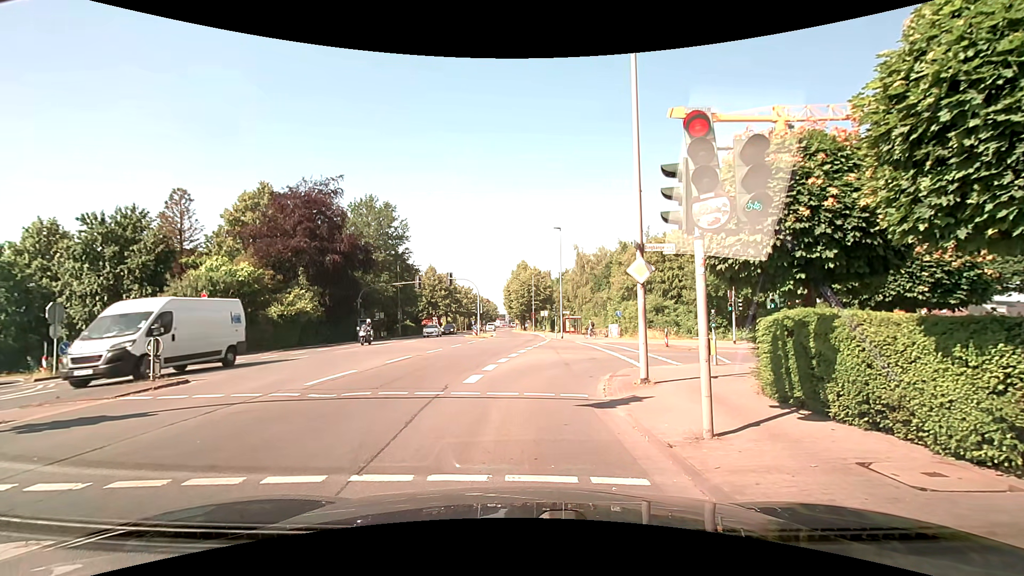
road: secondary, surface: asphalt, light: Day
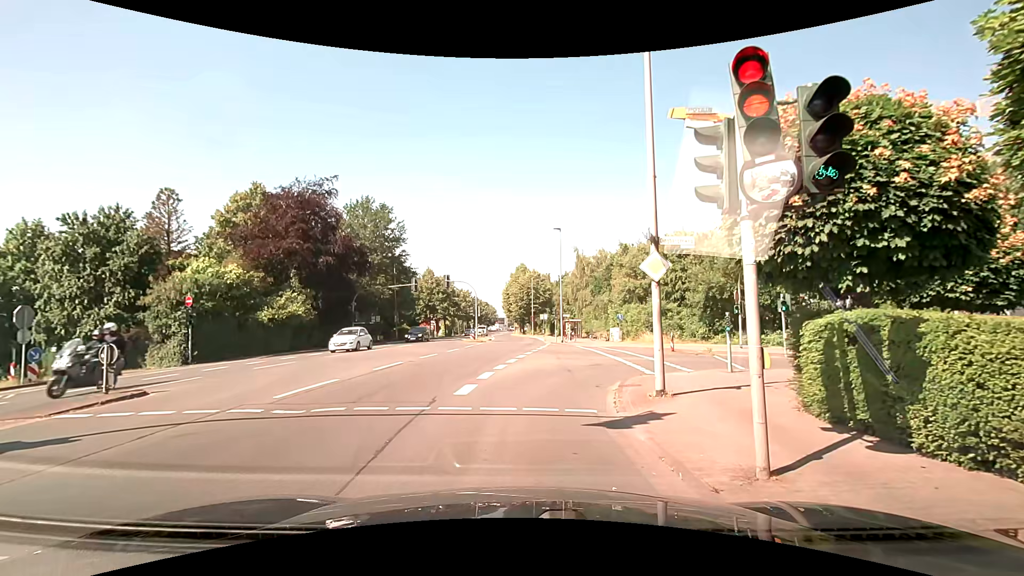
(0.0, +1.4) m; 0°
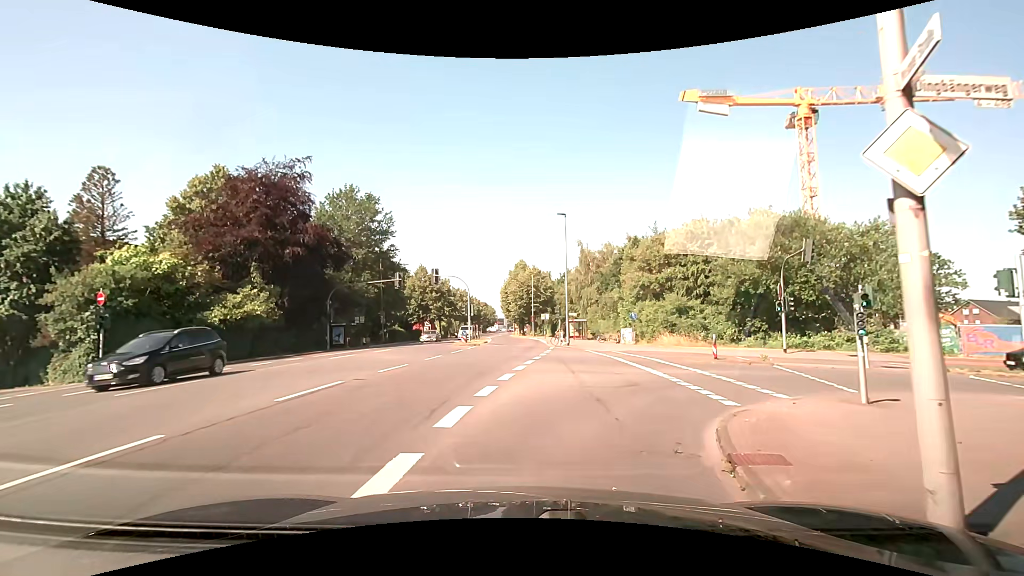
(+0.1, +6.4) m; +1°
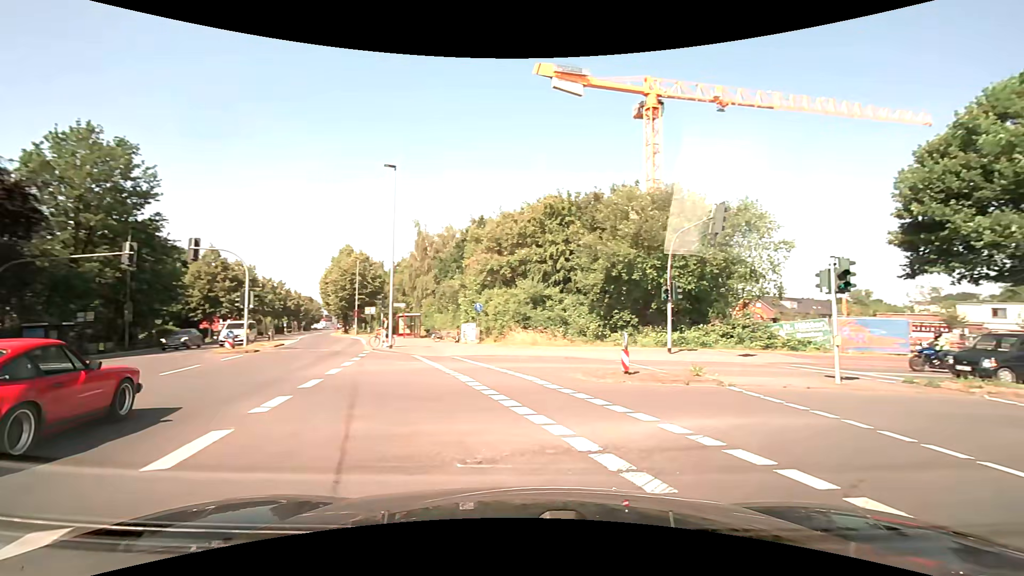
(+0.8, +10.4) m; +17°
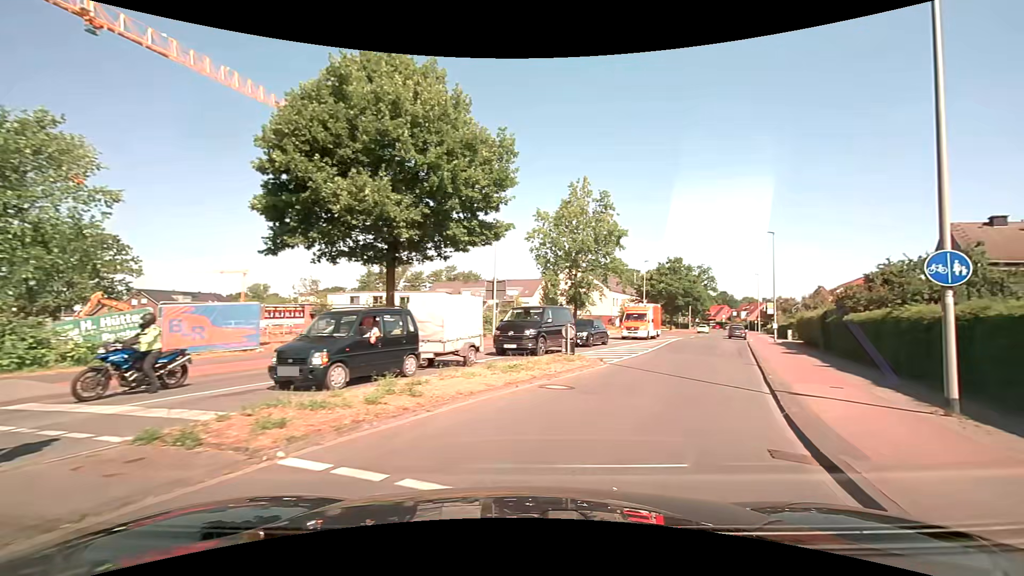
(+6.1, +9.0) m; +61°
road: tertiary
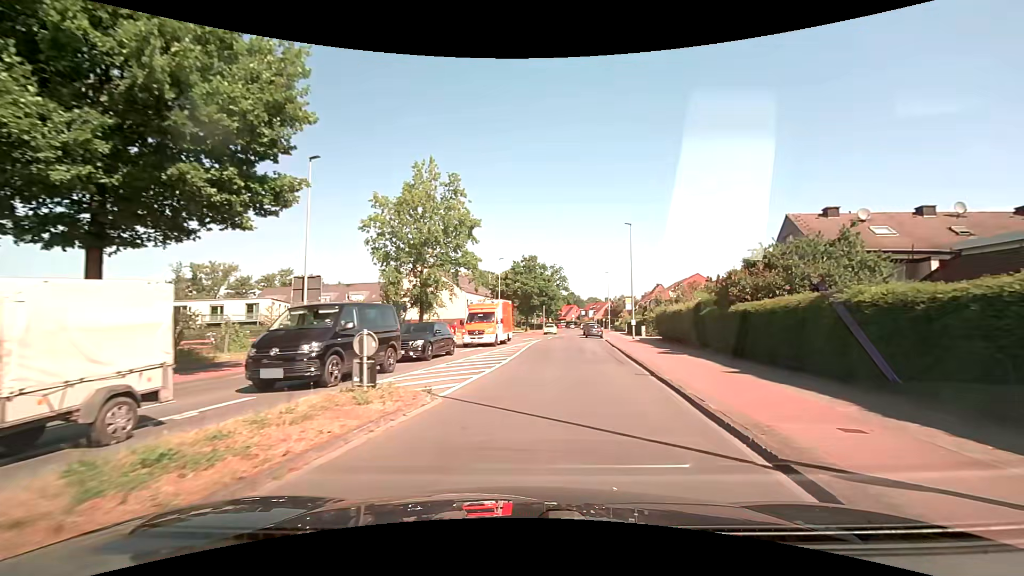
(+1.1, +7.4) m; +17°
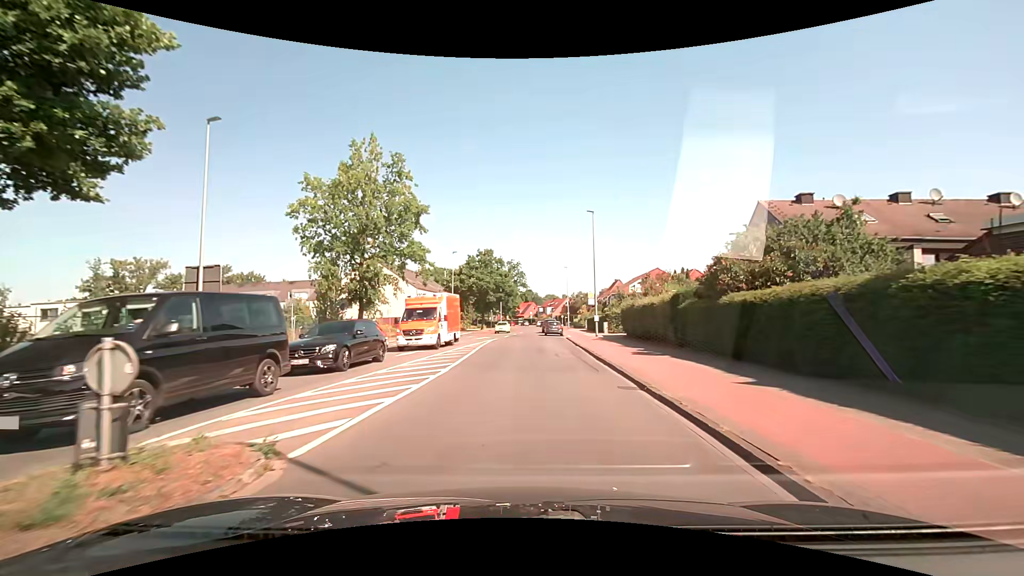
(+0.2, +4.3) m; +4°
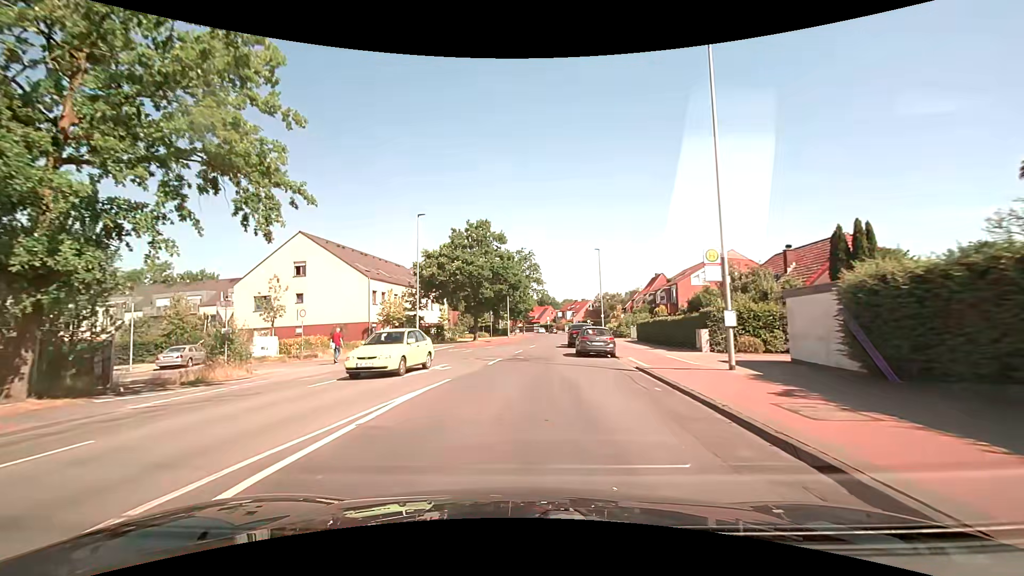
(+0.3, +25.8) m; -2°
(0, +10) (0, +20) (0, +30) (0, +40) (+1, +50) (+3, +60) (+4, +70) (+6, +80) (+6, +90) (+7, +100) m
